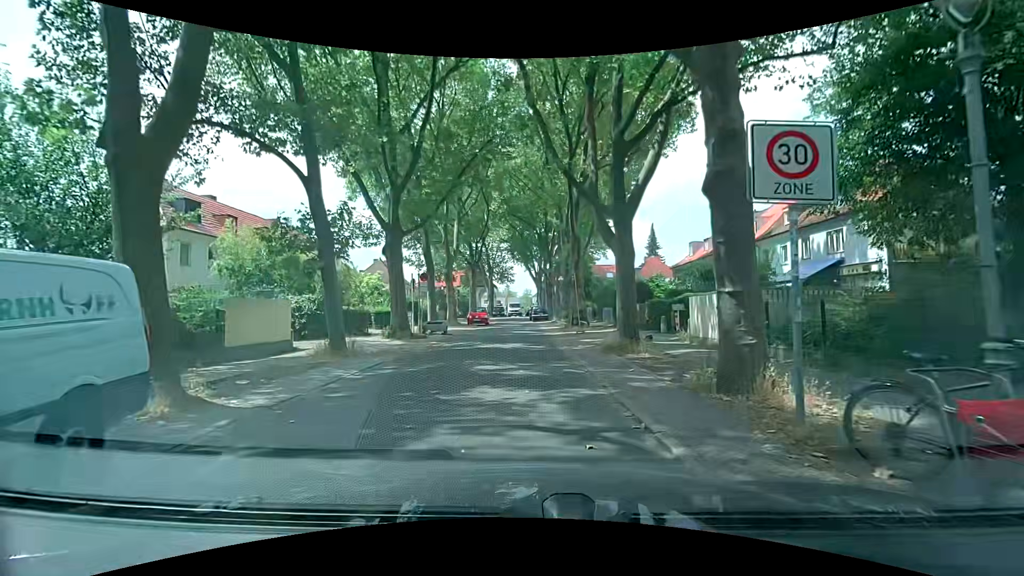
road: residential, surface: asphalt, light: Day
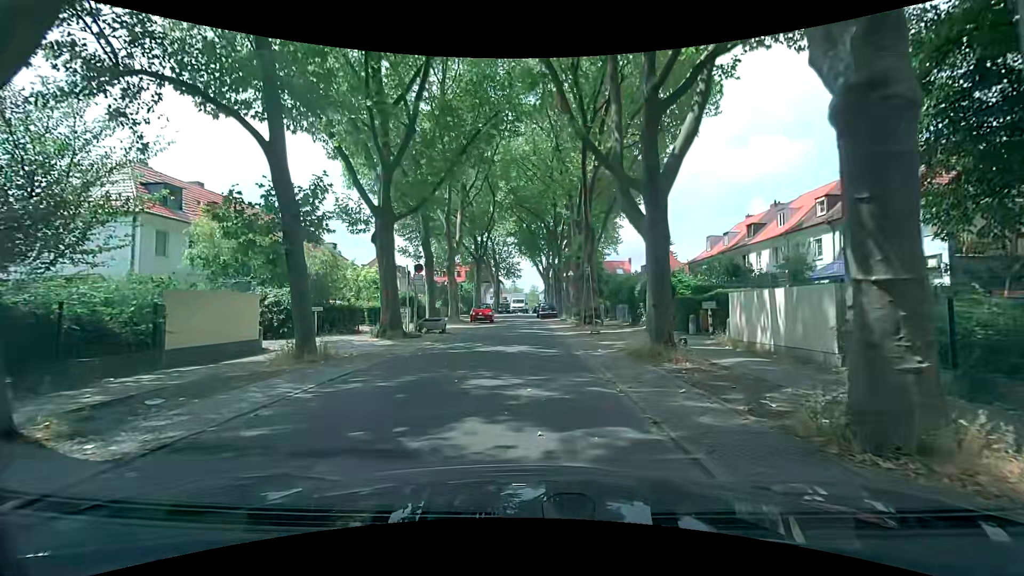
(0.0, +2.8) m; 0°
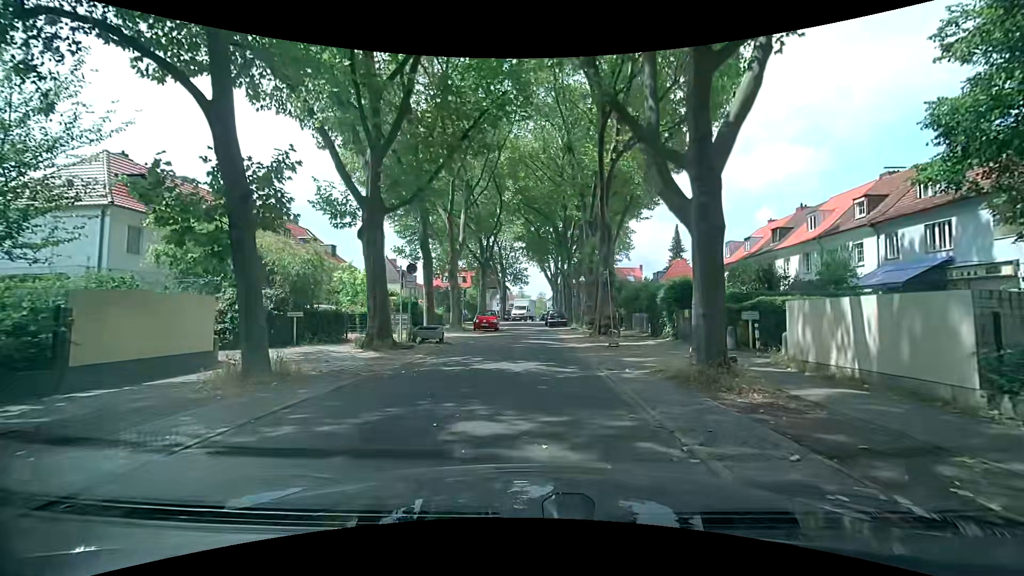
(-0.1, +2.8) m; -1°
